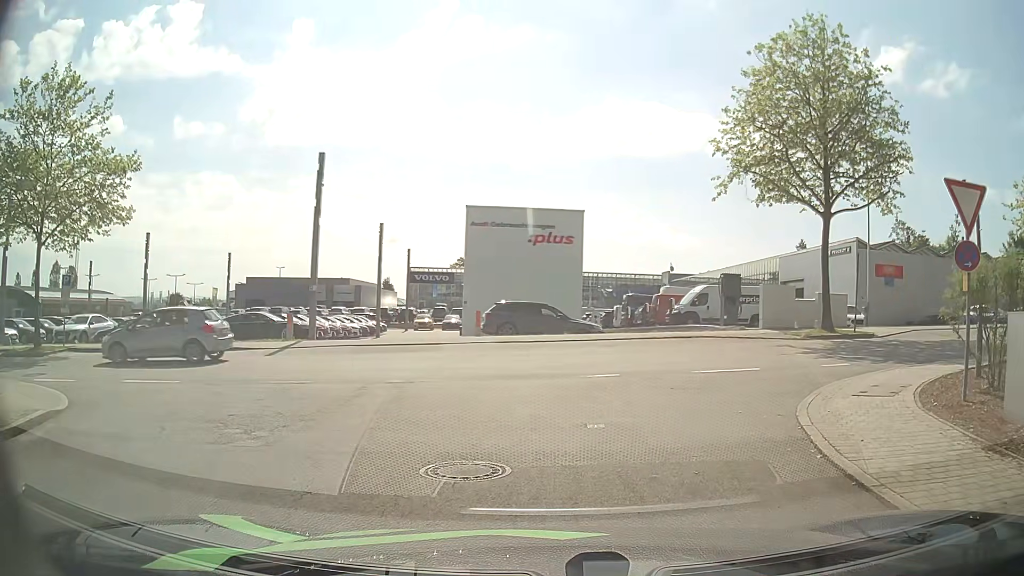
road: residential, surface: asphalt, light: Day
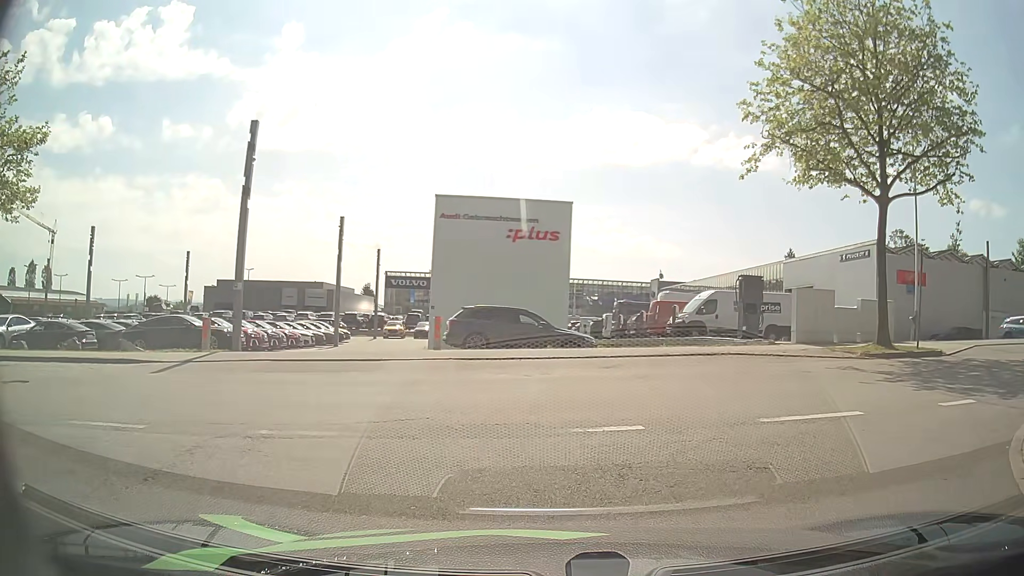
(-0.1, +5.4) m; -1°
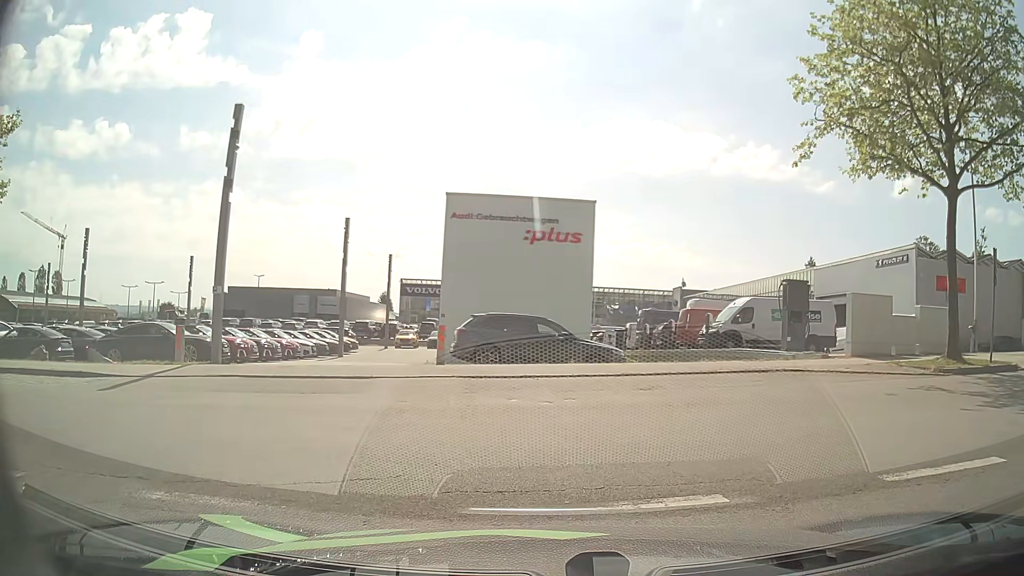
(0.0, +2.7) m; +1°
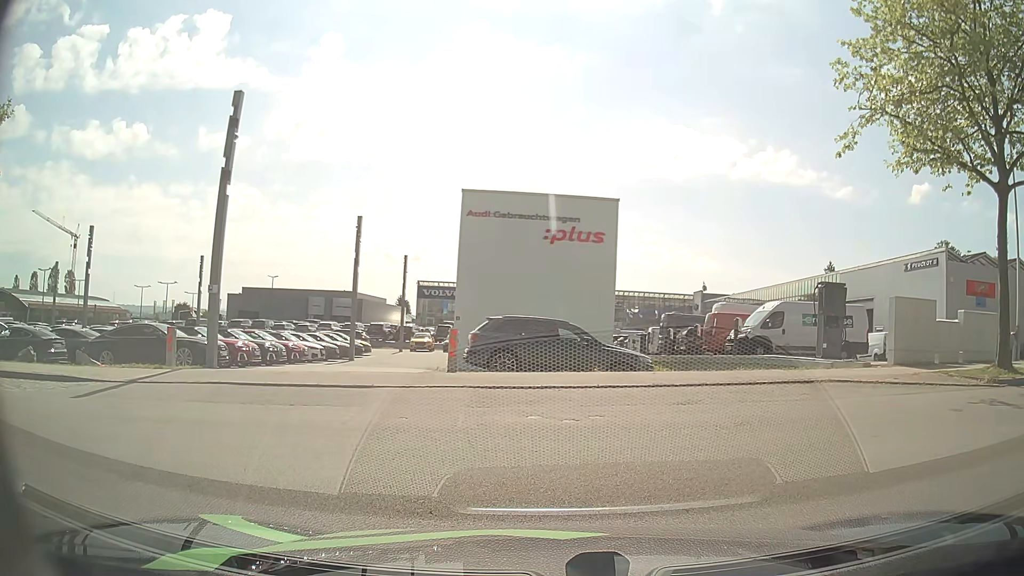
(0.0, +1.4) m; 0°
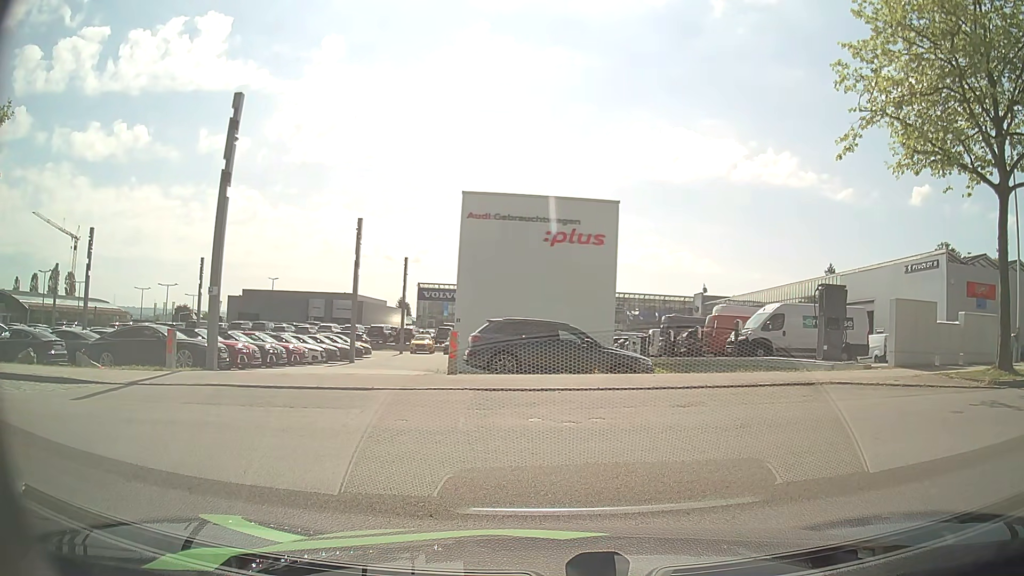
(0.0, +0.1) m; 0°
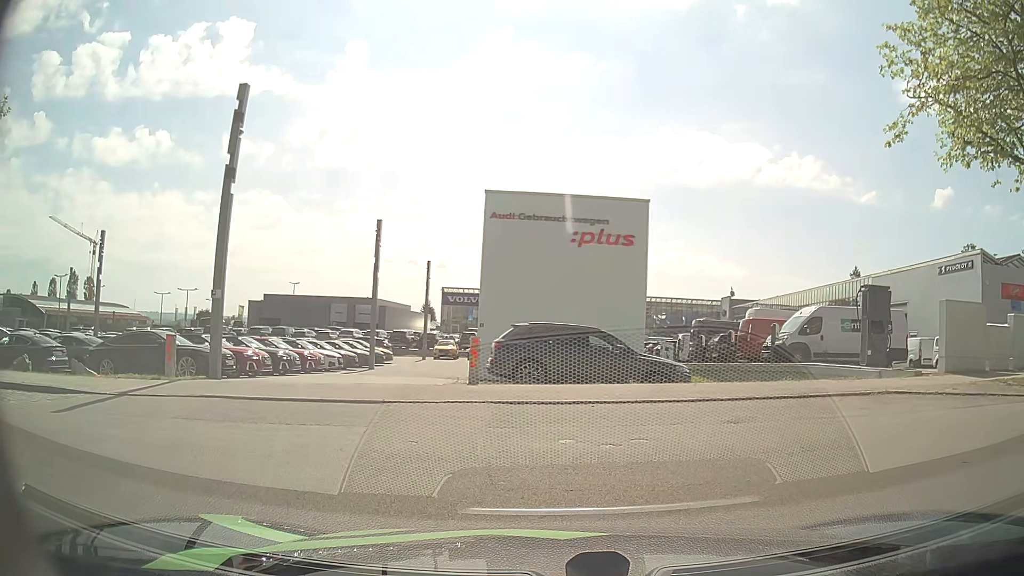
(0.0, +1.3) m; 0°
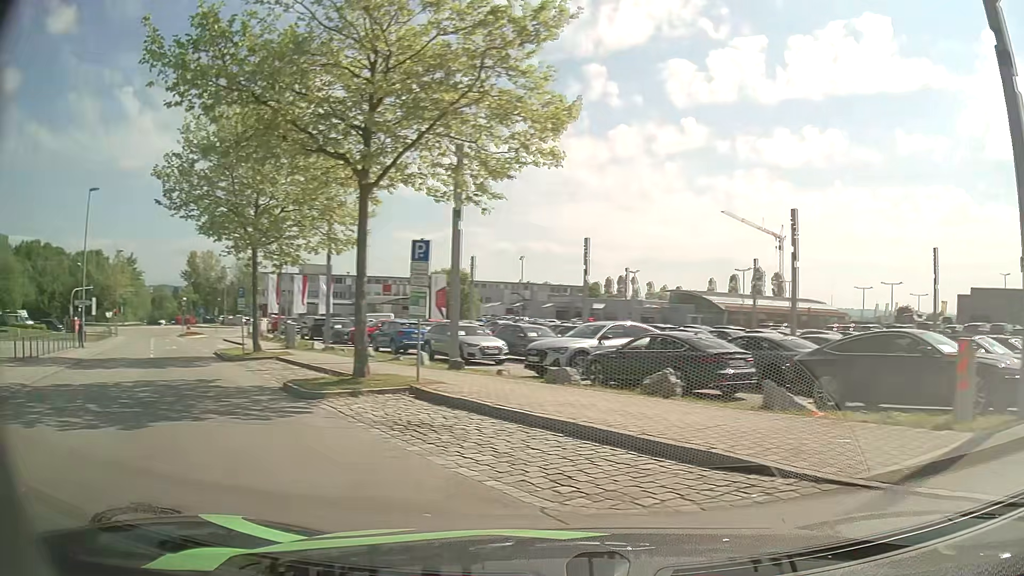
(-4.4, +6.7) m; -65°
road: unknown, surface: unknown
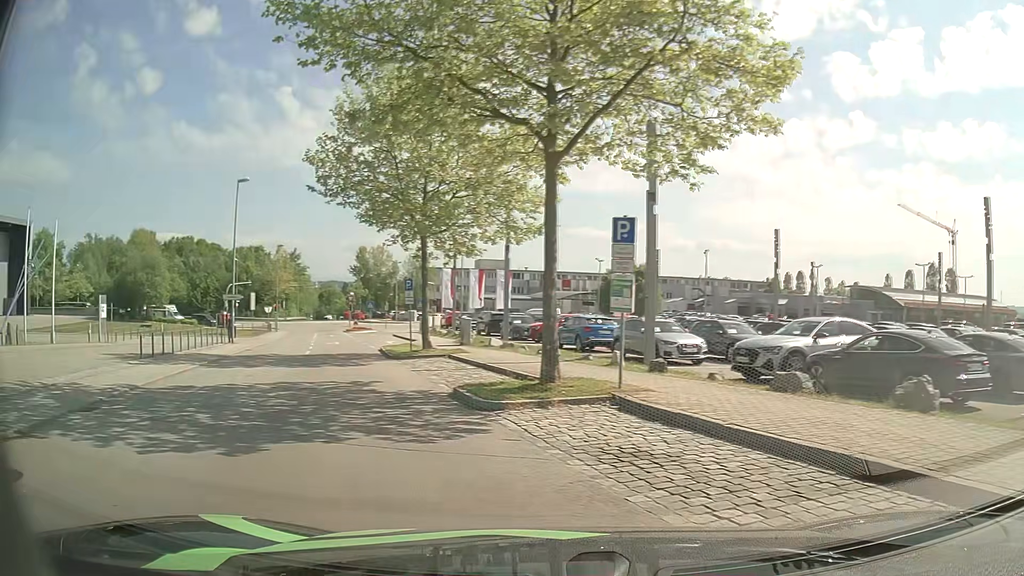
(-0.4, +2.3) m; -16°
(-2, +10) (-5, +19) (-9, +29) (-10, +38) (-12, +48) (-15, +58) (-17, +68) (-15, +77) (-7, +82) (+3, +83) m
